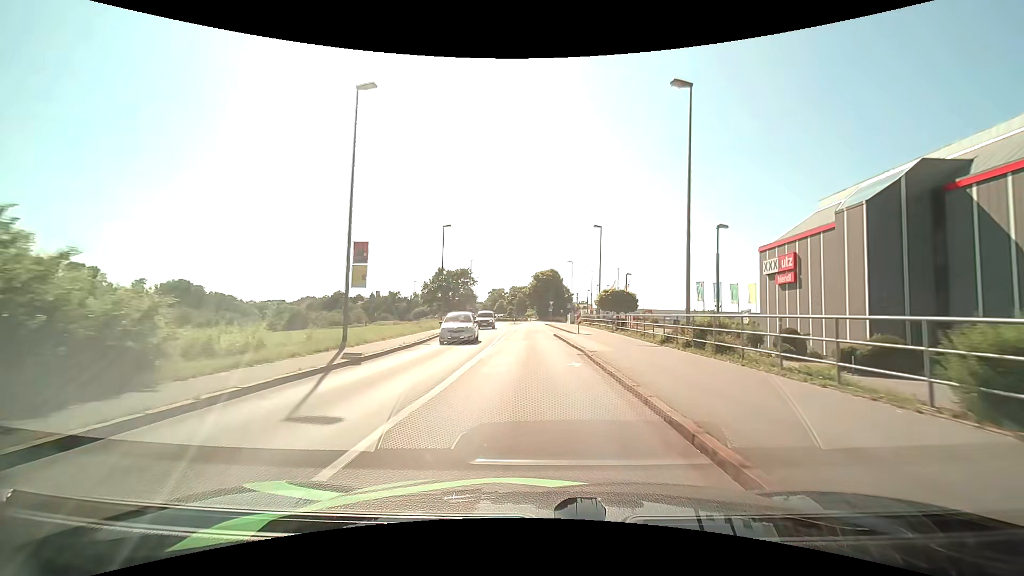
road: tertiary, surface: asphalt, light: Day
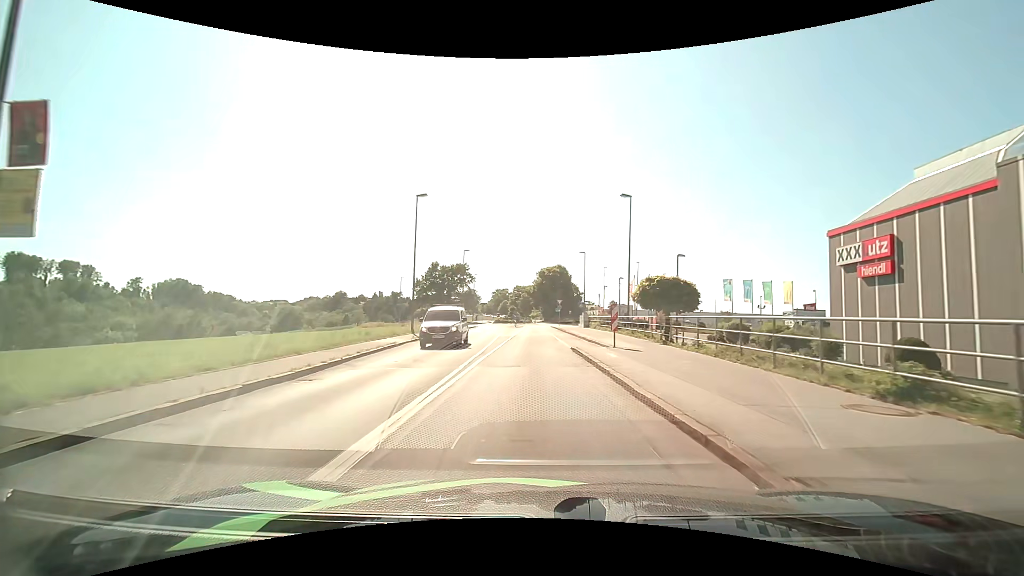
(-0.1, +13.0) m; -1°
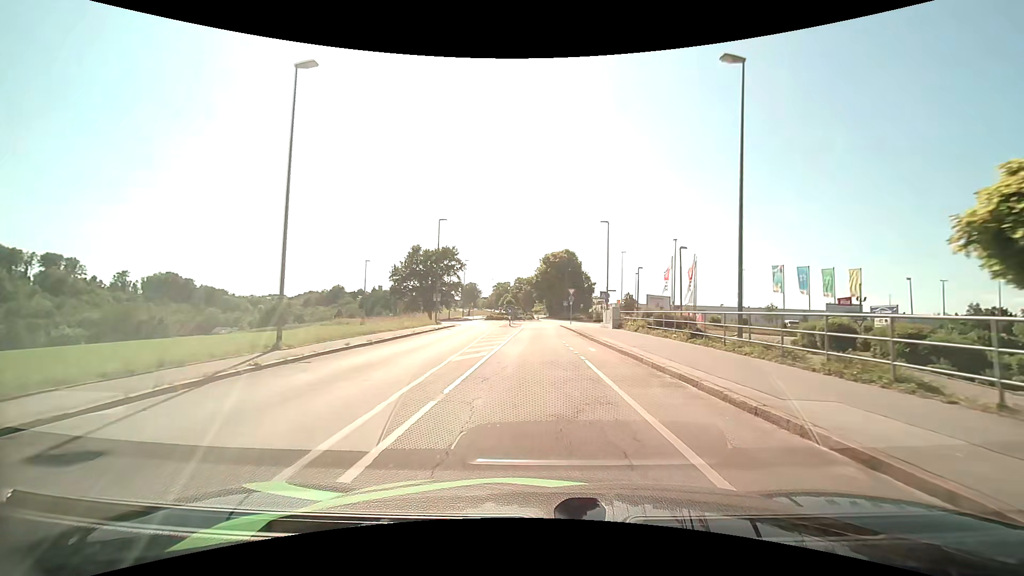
(0.0, +18.8) m; 0°
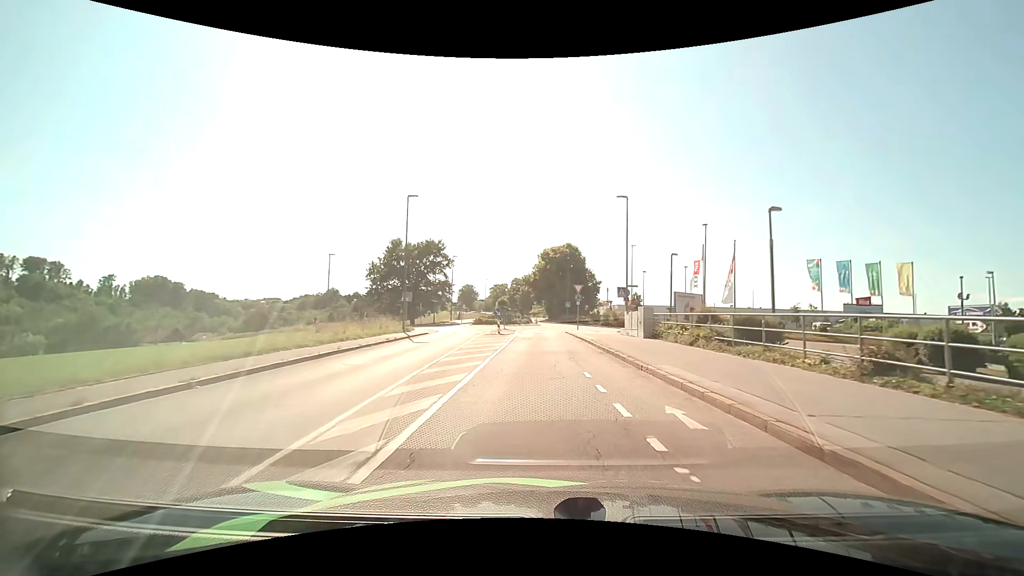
(0.0, +10.8) m; 0°
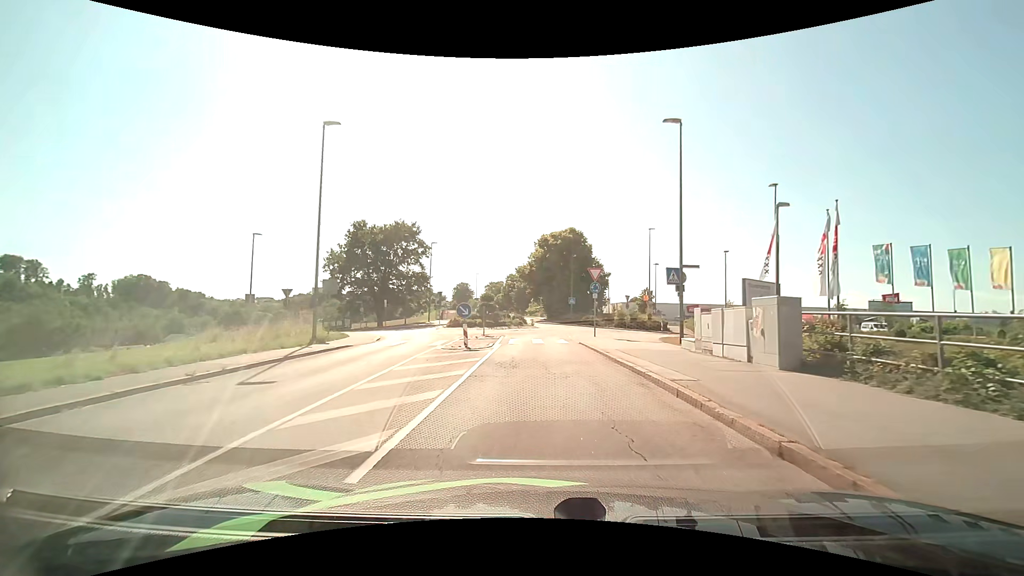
(+0.1, +14.0) m; 0°
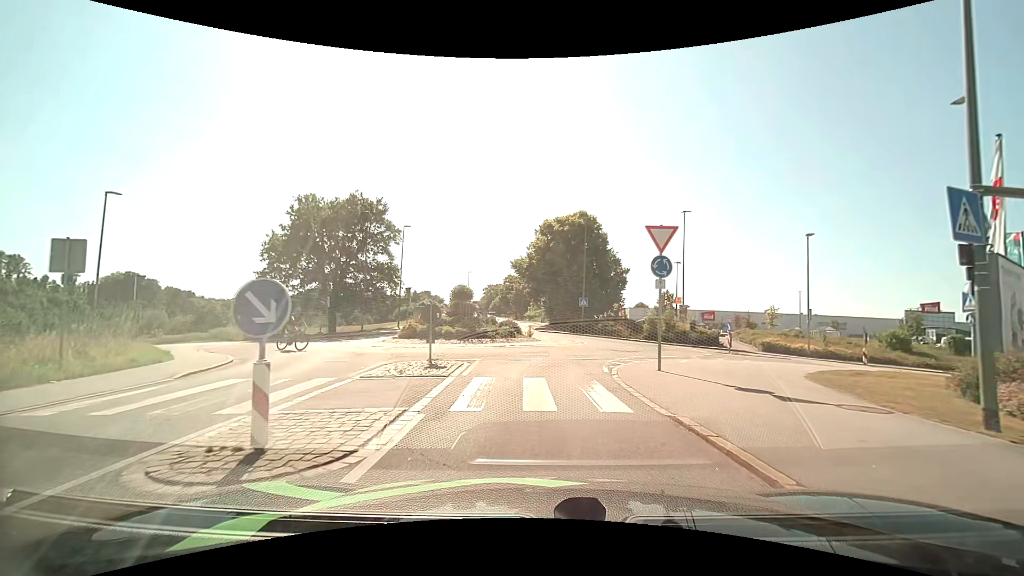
(0.0, +14.2) m; 0°
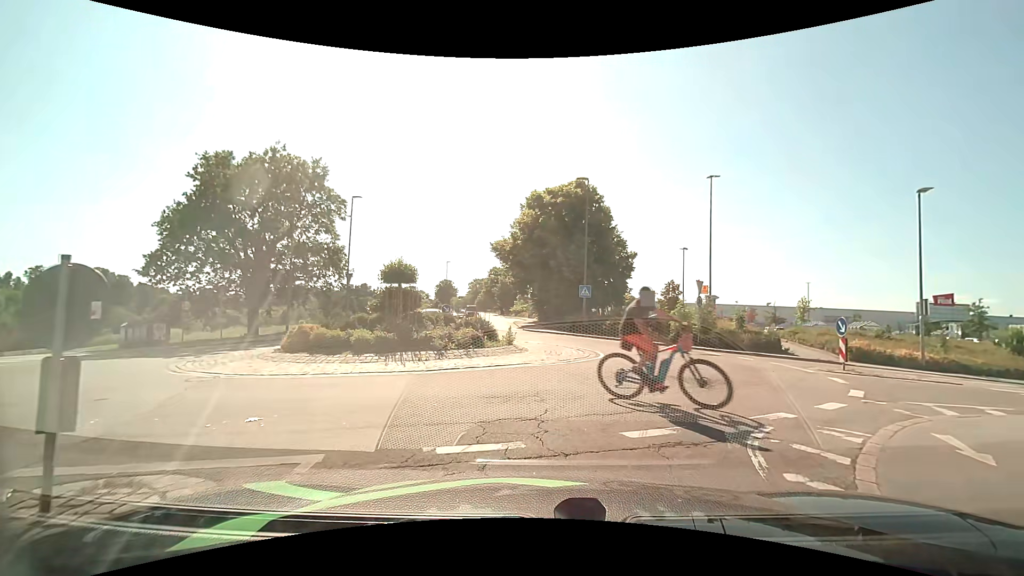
(+0.1, +10.8) m; +1°
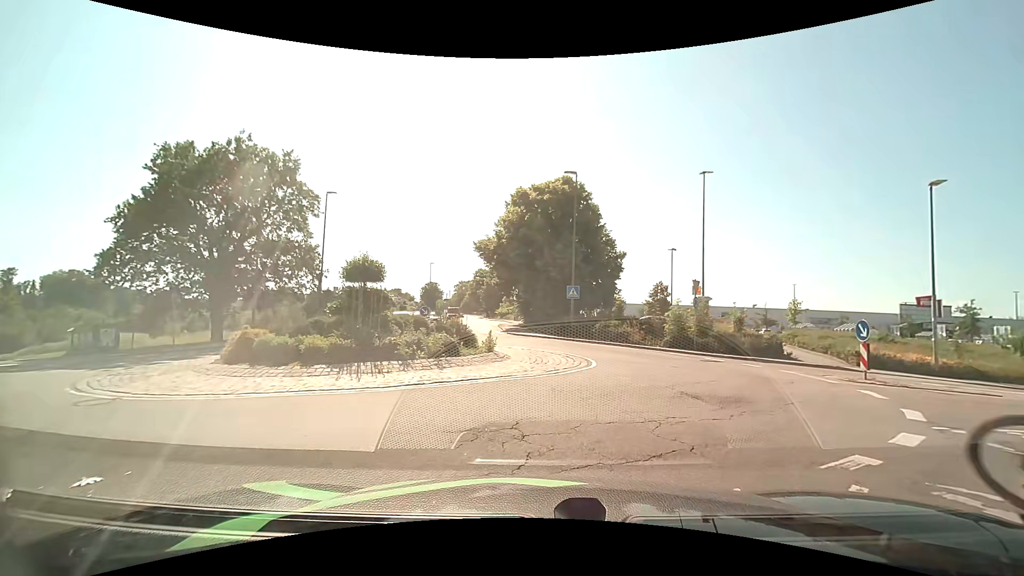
(0.0, +2.0) m; +2°
(+2, +10) (+2, +19) (-2, +28) (-5, +38) (-6, +48) (-7, +58) (-8, +68) (-9, +78) (-10, +88) (-11, +98) m
